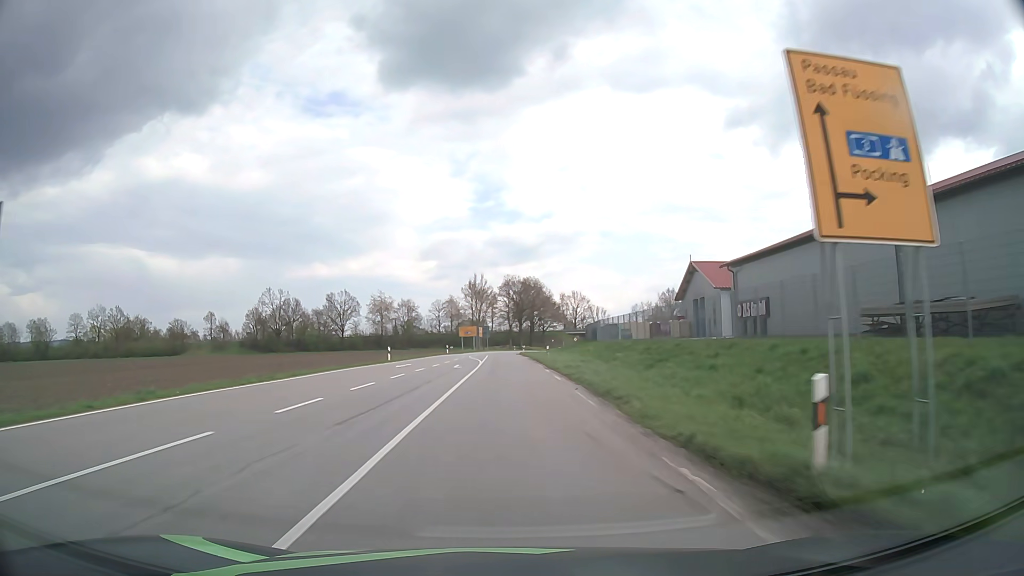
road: tertiary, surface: asphalt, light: Day
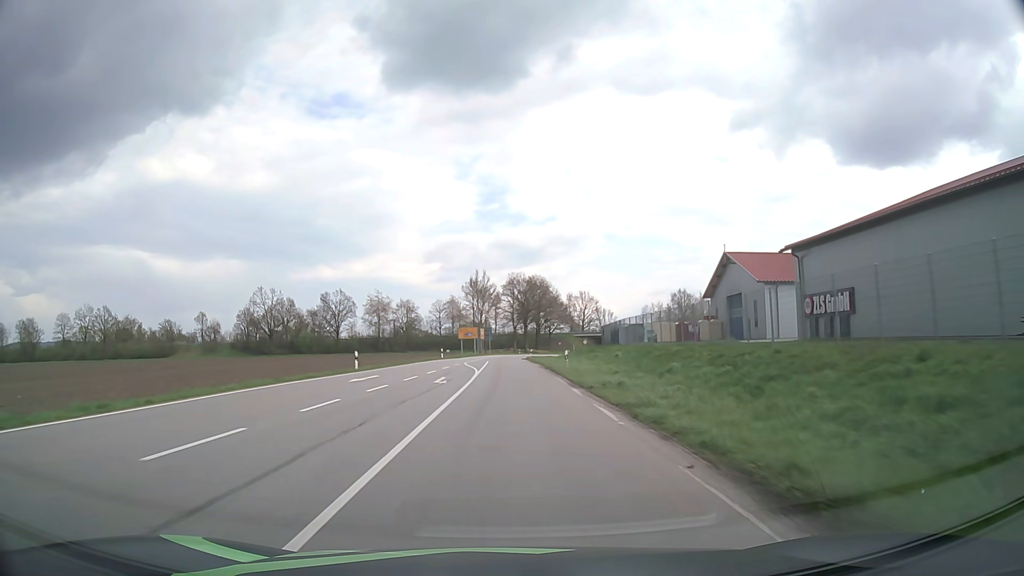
(-0.1, +11.1) m; 0°
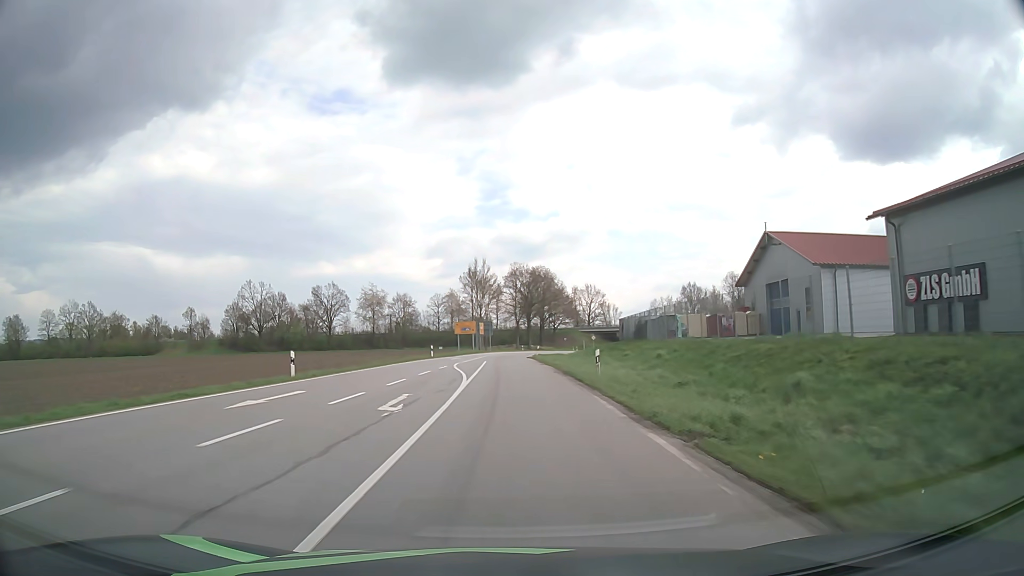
(0.0, +10.8) m; 0°
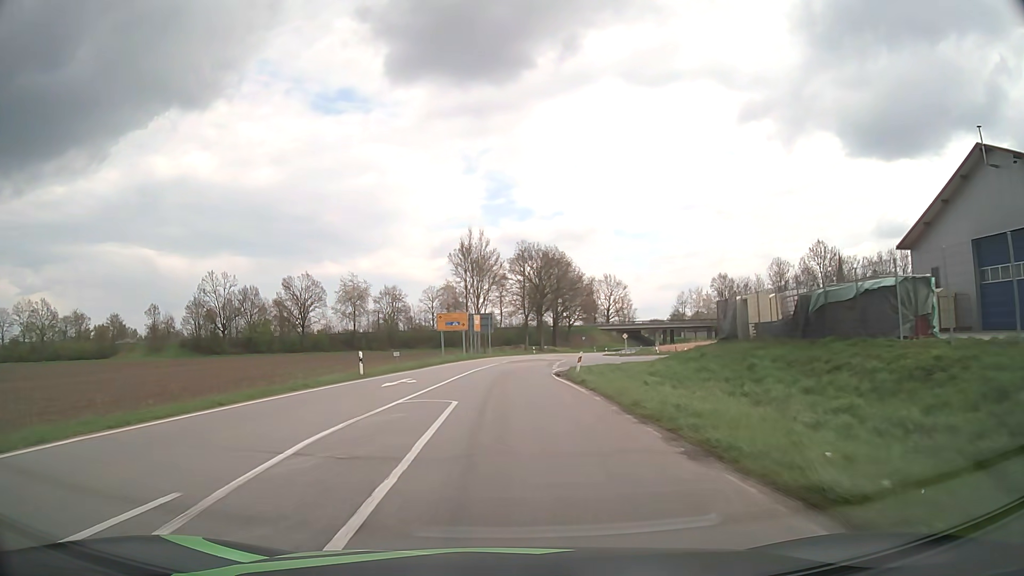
(-0.1, +29.2) m; 0°
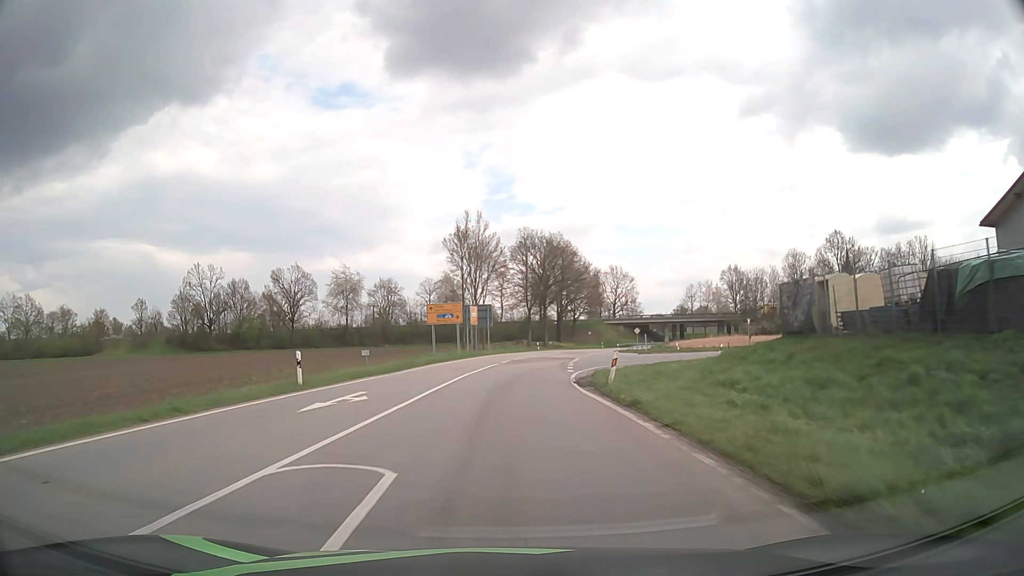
(0.0, +8.4) m; 0°
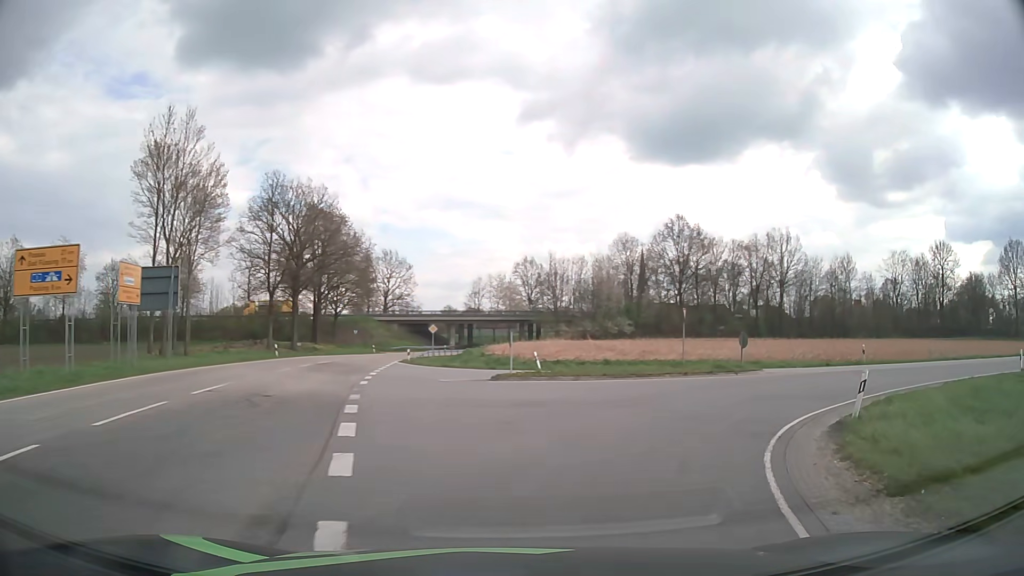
(+2.3, +31.9) m; +19°
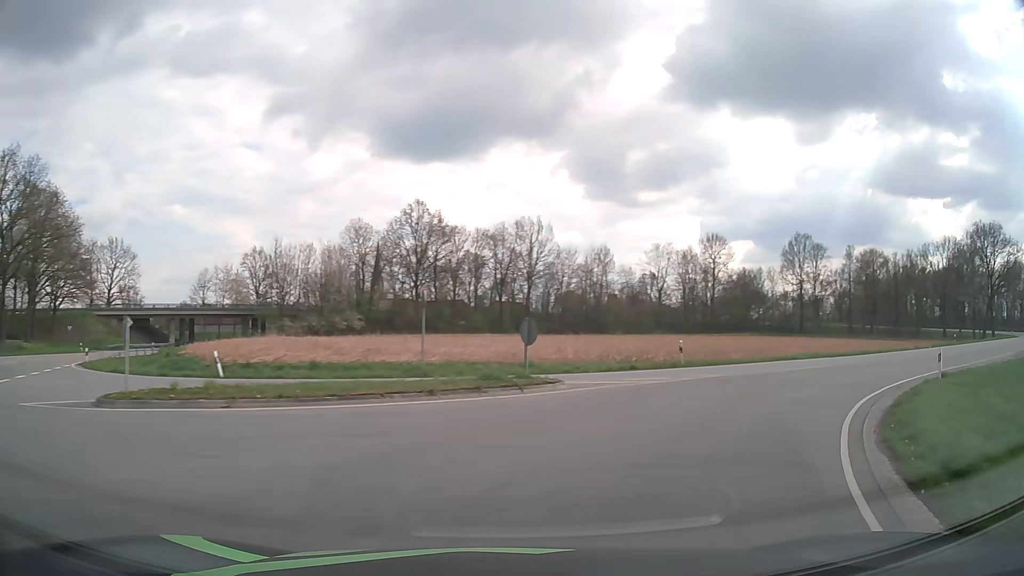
(+1.9, +10.2) m; +22°
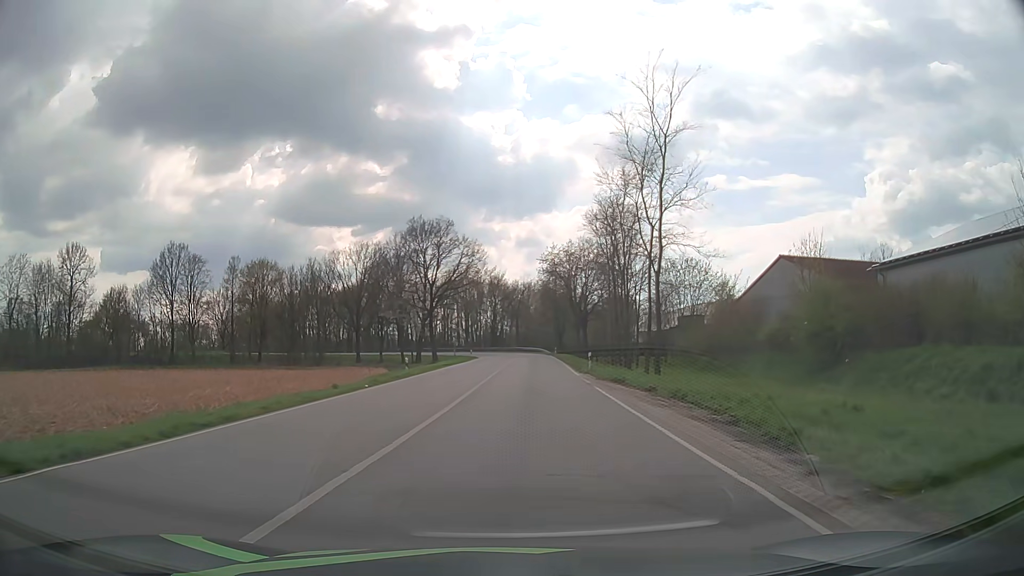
(+15.5, +24.5) m; +53°
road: primary_link
(0, +10) (+1, +20) (+1, +30) (+1, +40) (+2, +50) (+2, +60) (+3, +70) (+3, +80) (+2, +90) (+1, +100) m
